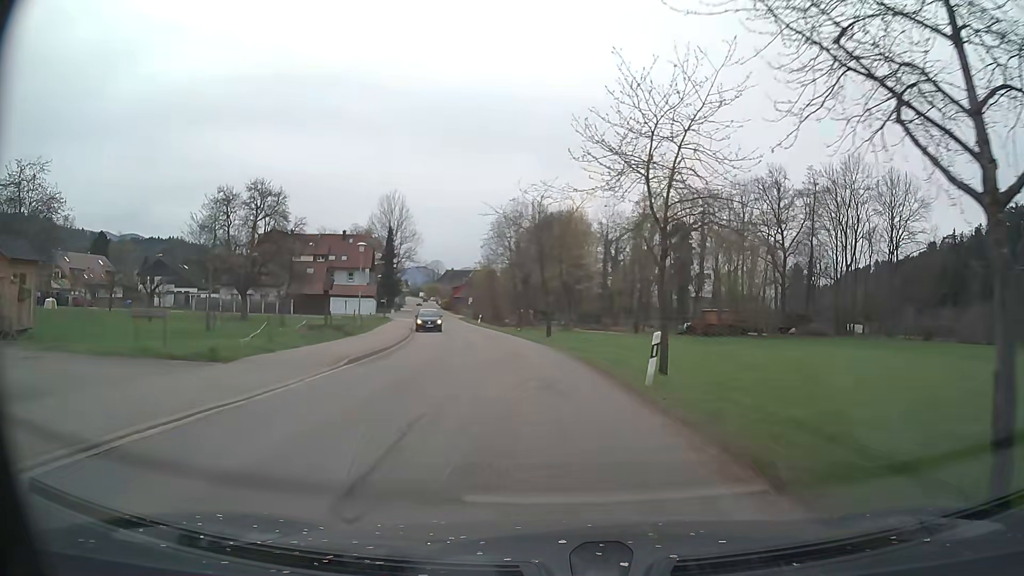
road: secondary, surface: asphalt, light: Day
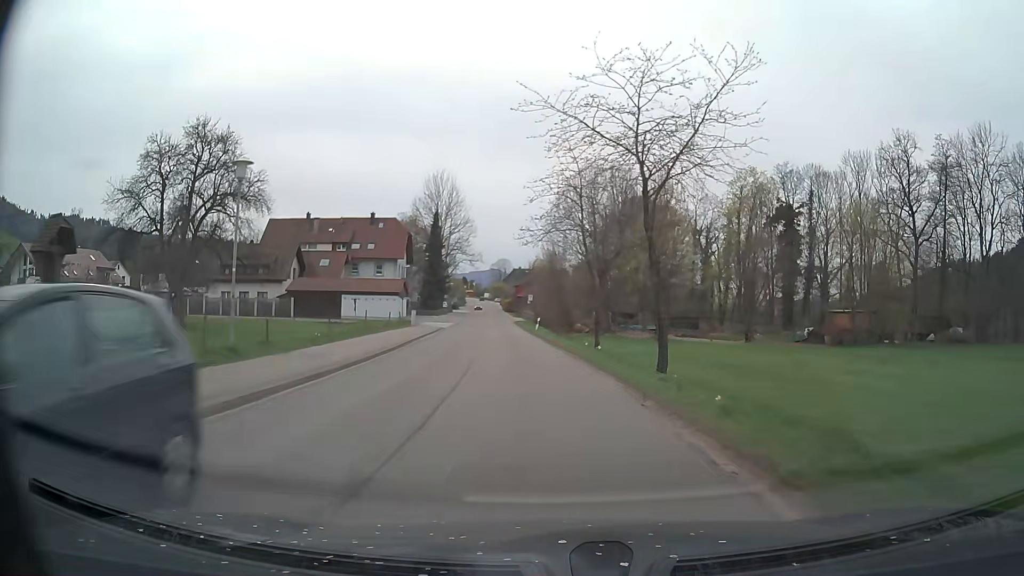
(-1.2, +22.7) m; -6°
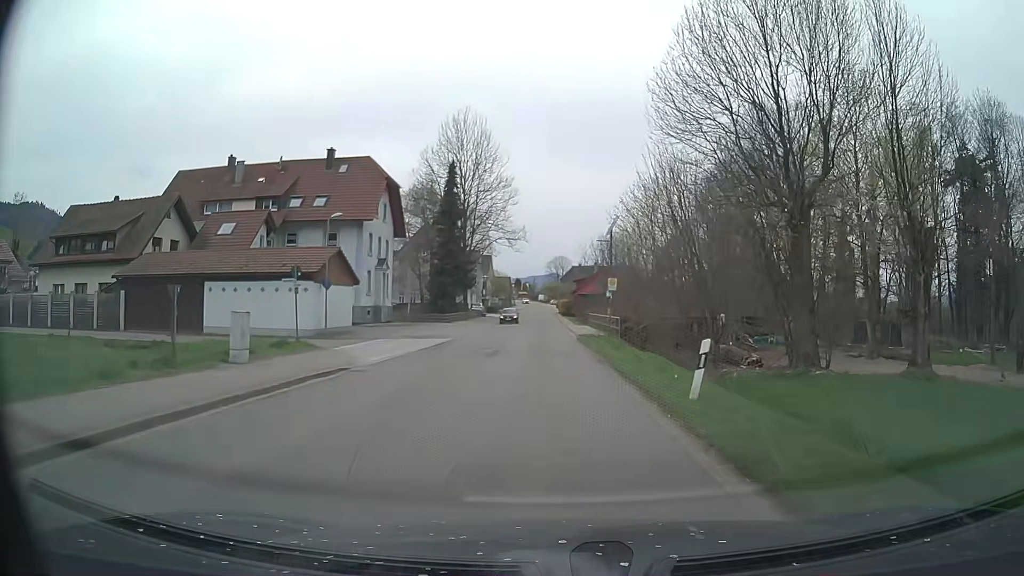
(-2.4, +37.8) m; -5°
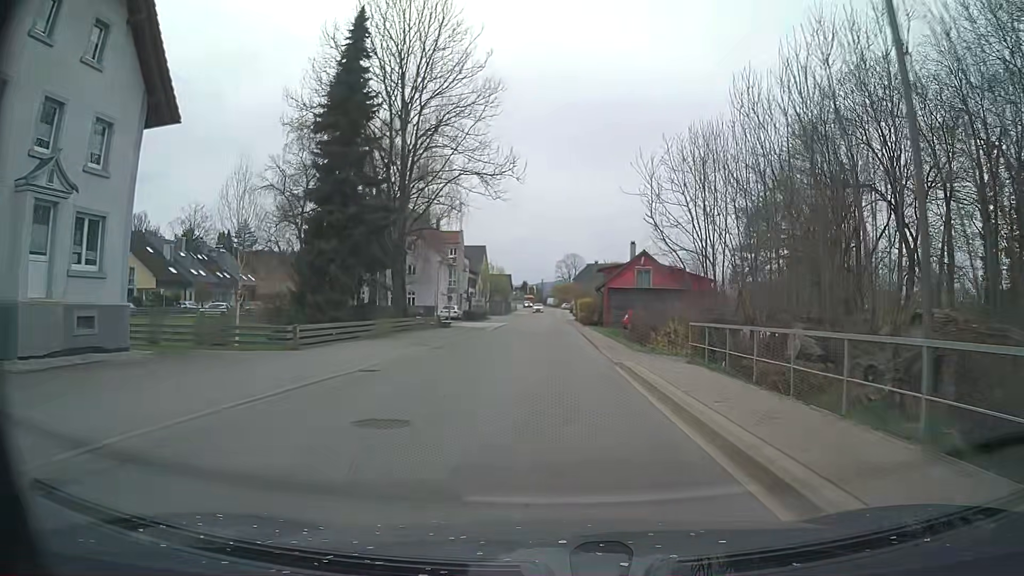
(-0.4, +37.3) m; -1°
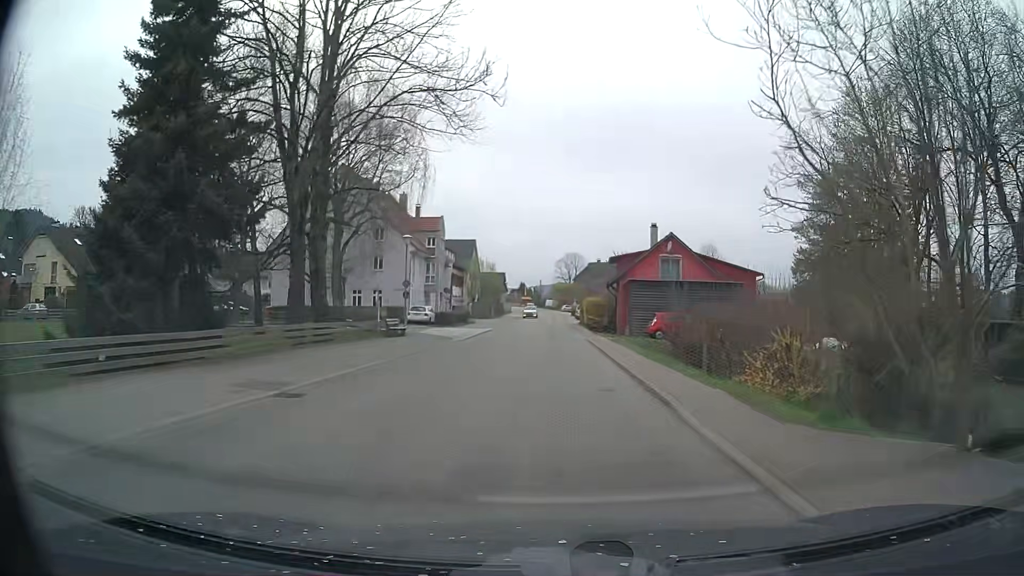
(0.0, +14.9) m; 0°
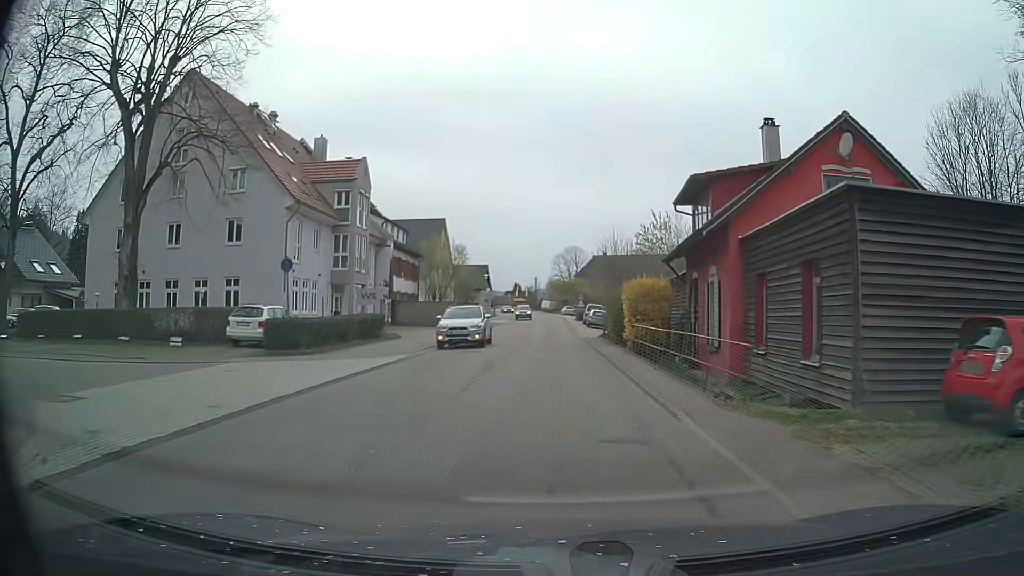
(+0.2, +29.7) m; 0°
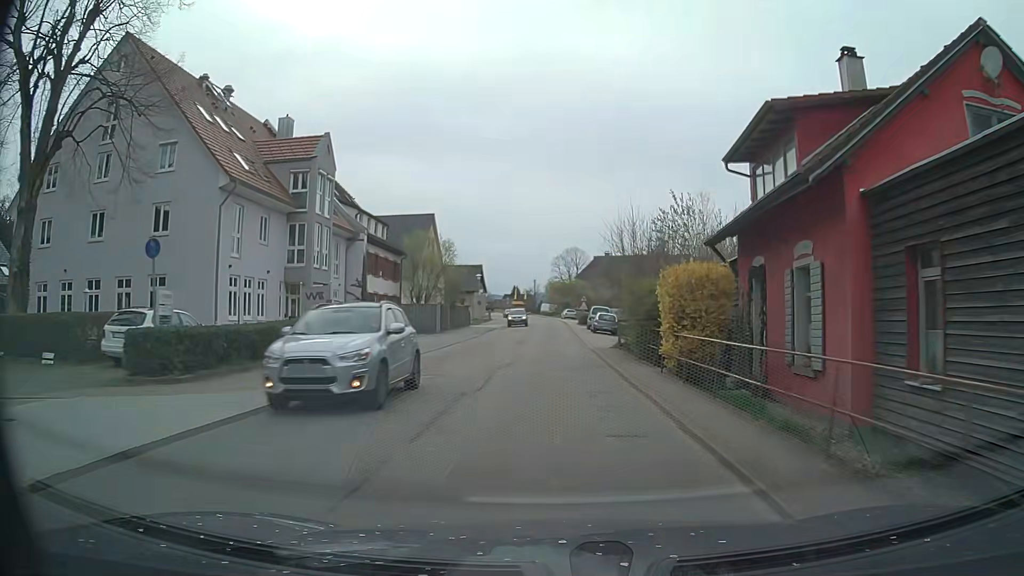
(+0.1, +7.4) m; +1°
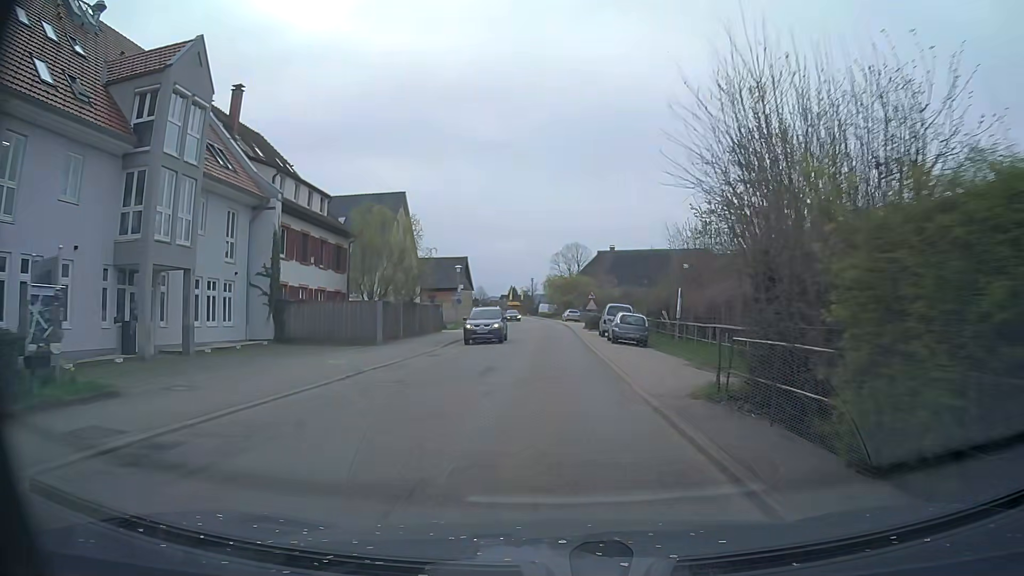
(-0.1, +14.9) m; 0°
(0, +10) (0, +20) (0, +30) (0, +40) (0, +50) (-1, +60) (-1, +70) (-2, +80) (-3, +90) (-4, +100) m
